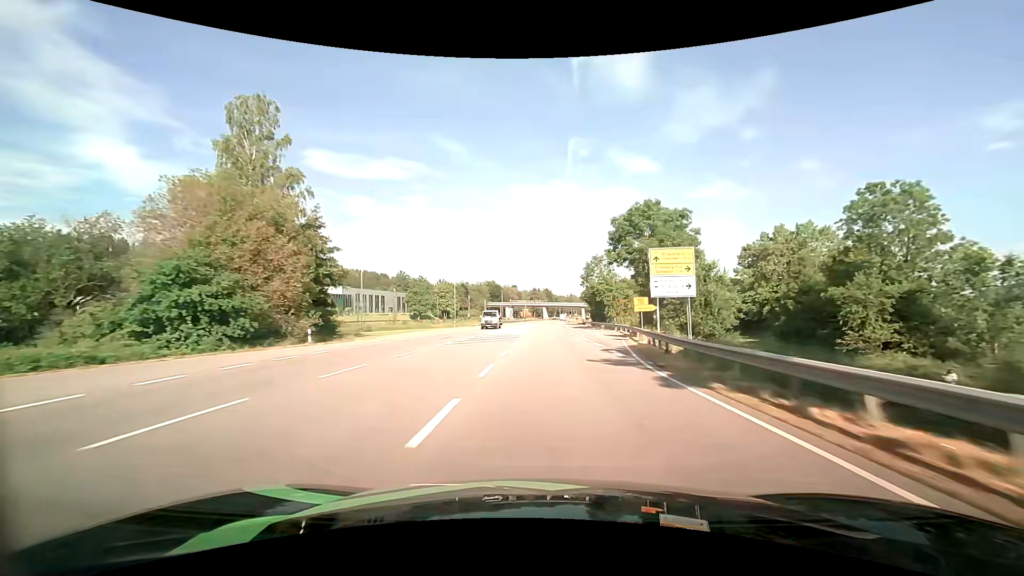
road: primary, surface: asphalt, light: Day
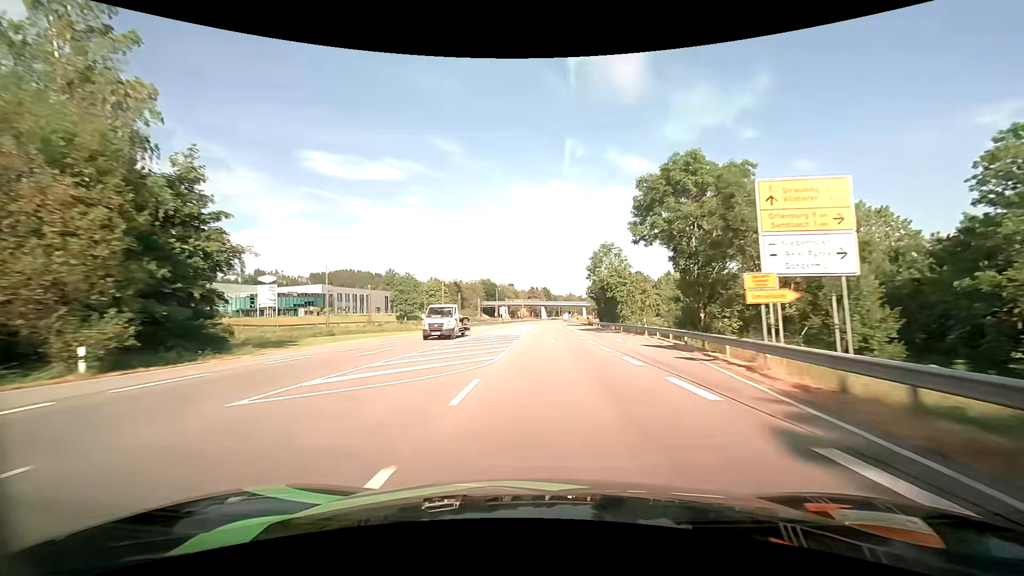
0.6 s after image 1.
(0.0, +15.7) m; 0°
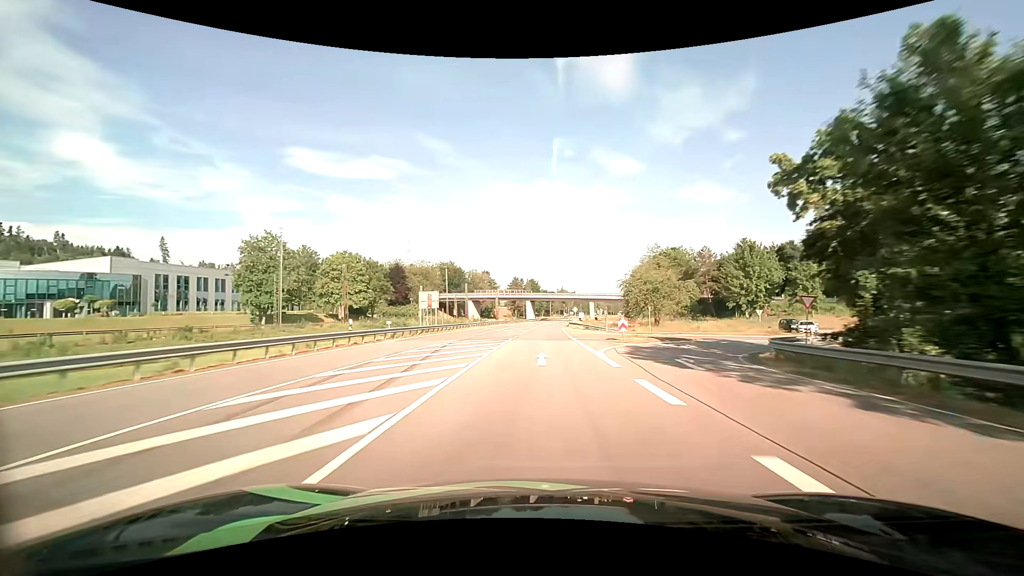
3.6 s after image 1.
(+0.8, +78.6) m; +1°
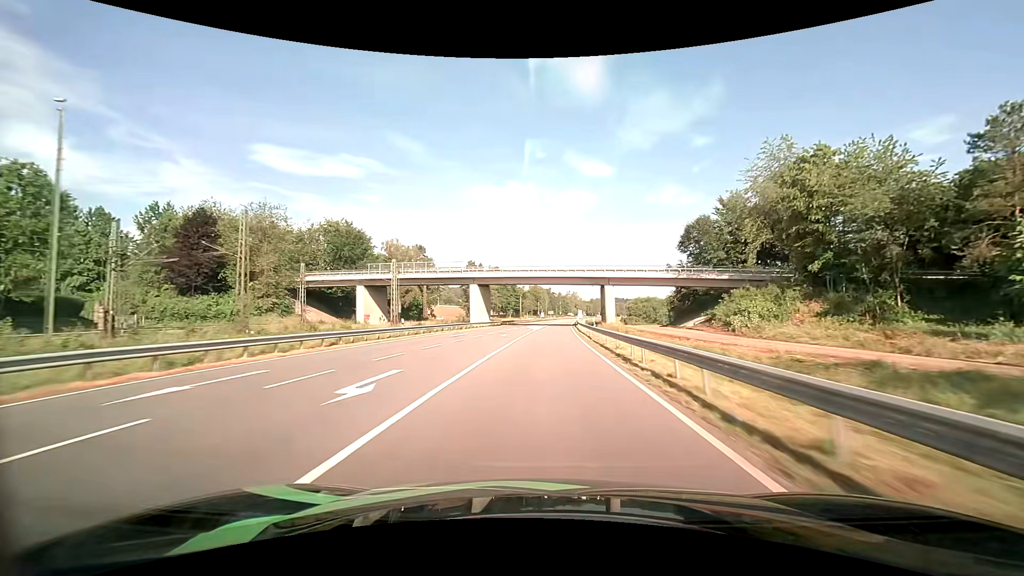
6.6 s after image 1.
(+2.0, +79.0) m; +3°
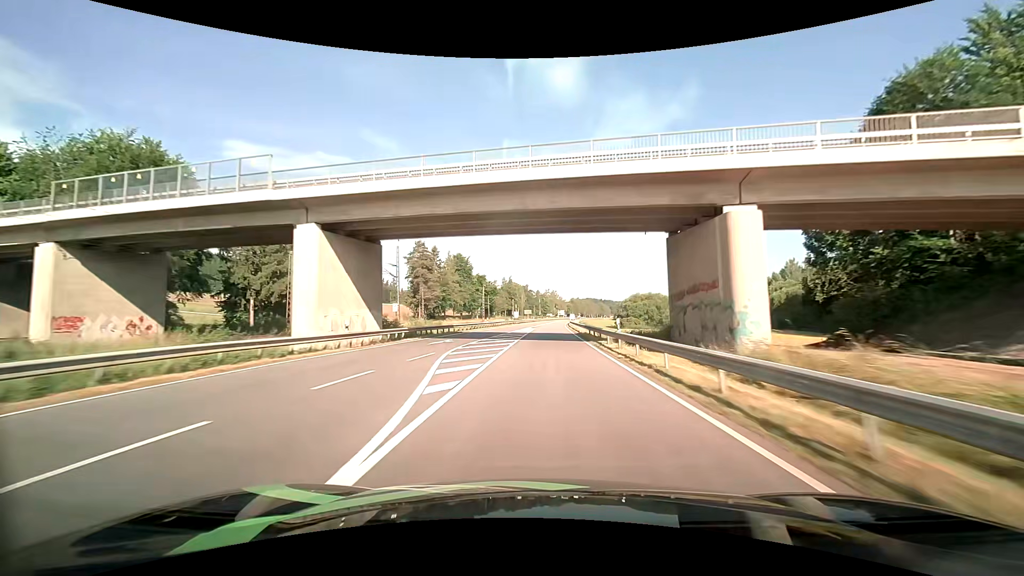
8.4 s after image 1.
(+1.1, +48.2) m; +3°
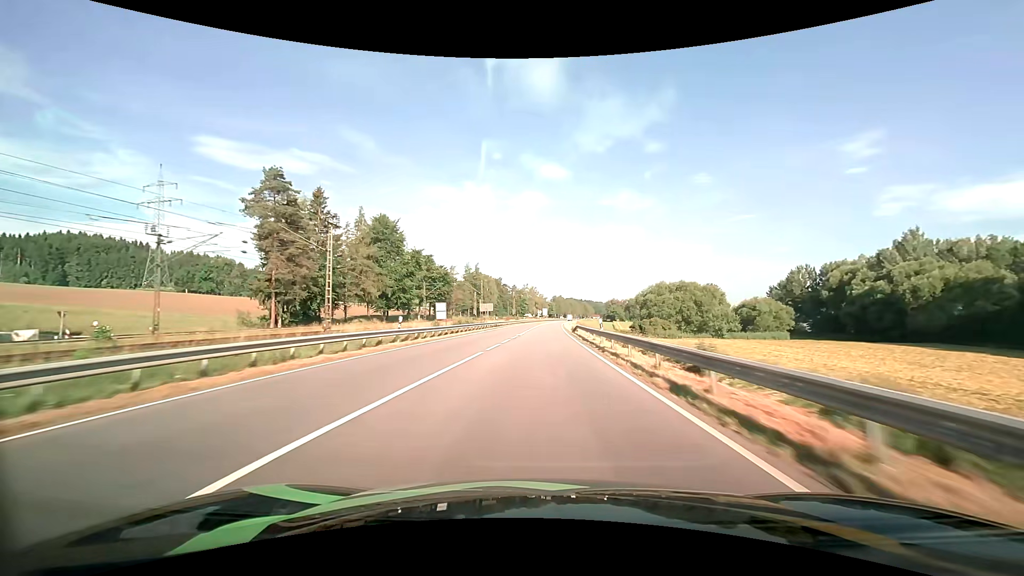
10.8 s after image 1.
(+1.7, +64.8) m; +3°
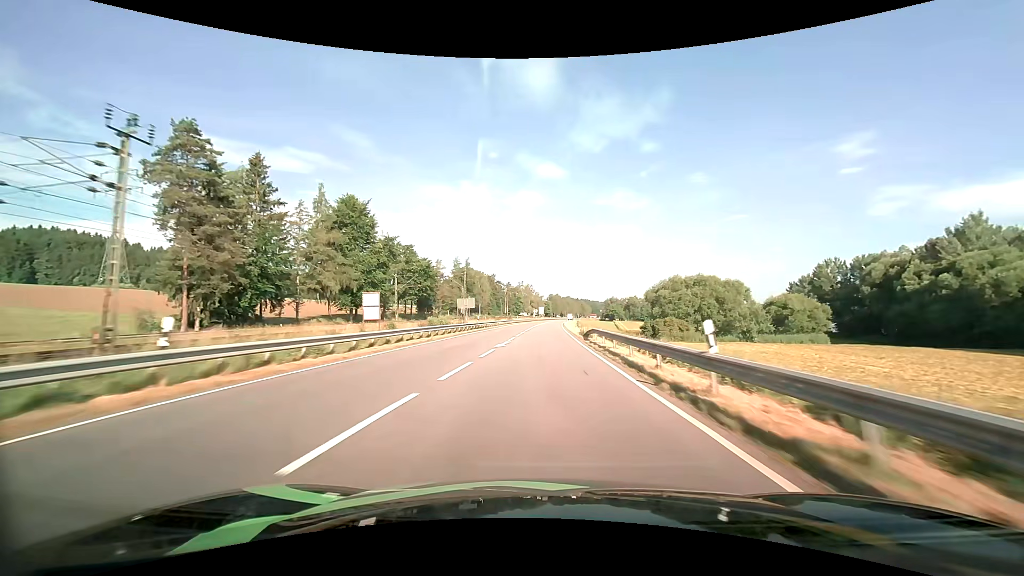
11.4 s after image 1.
(+0.1, +16.1) m; 0°
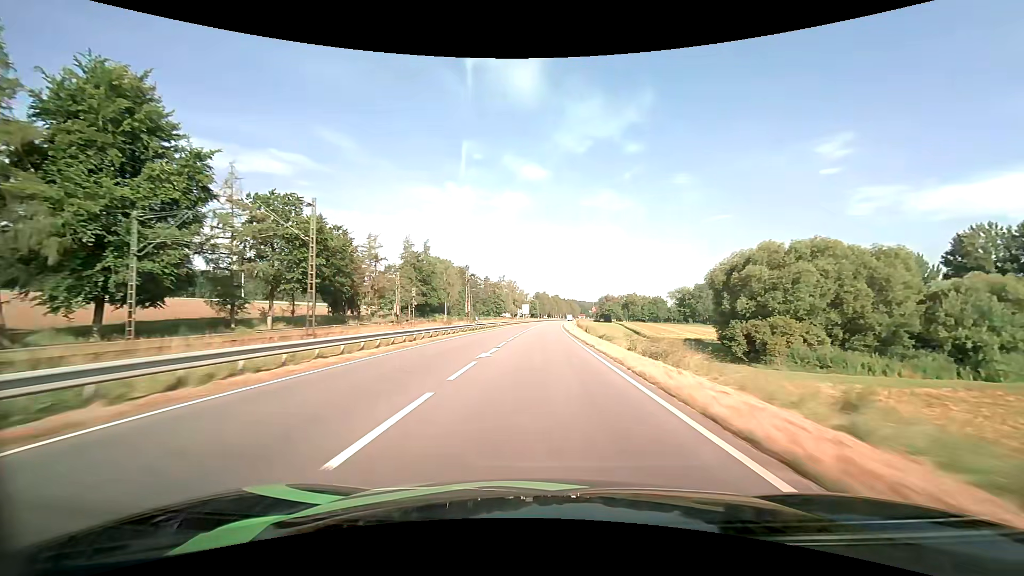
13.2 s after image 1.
(+0.7, +48.0) m; +2°
(0, +10) (0, +20) (0, +30) (0, +40) (+1, +50) (+1, +60) (+1, +70) (+2, +80) (+2, +90) (+3, +100) m
